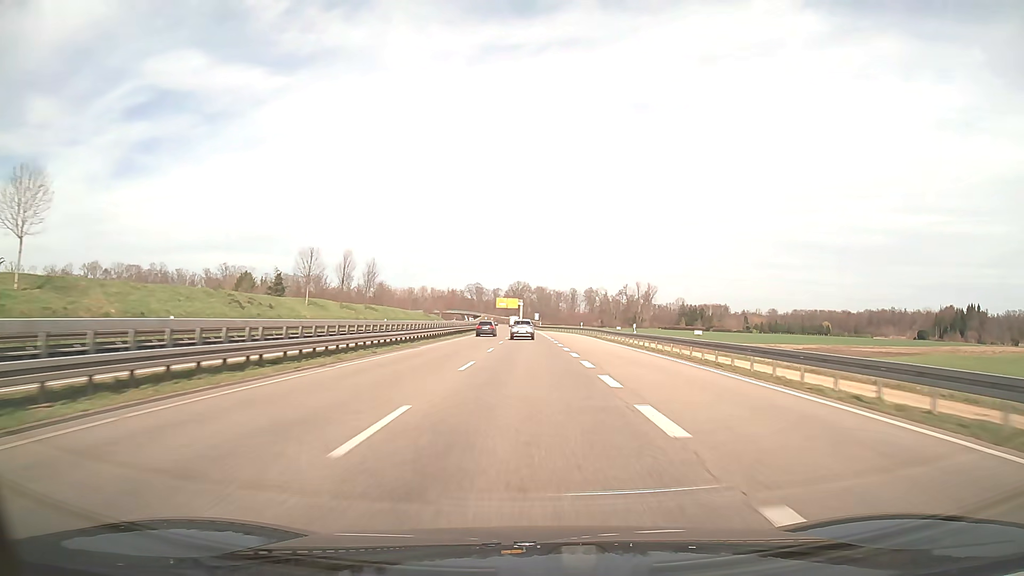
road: trunk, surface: asphalt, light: Day
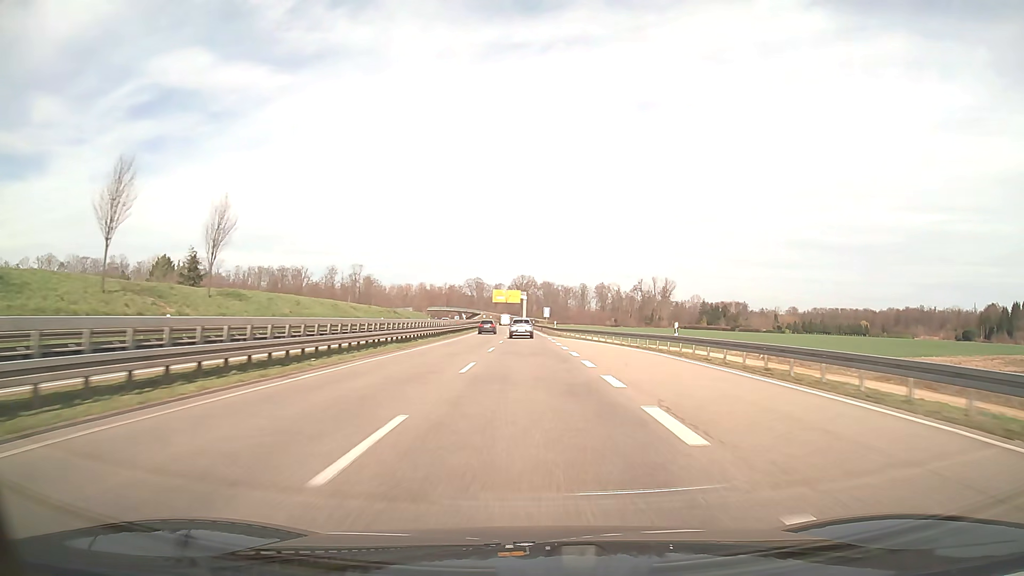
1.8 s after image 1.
(-0.1, +48.7) m; 0°
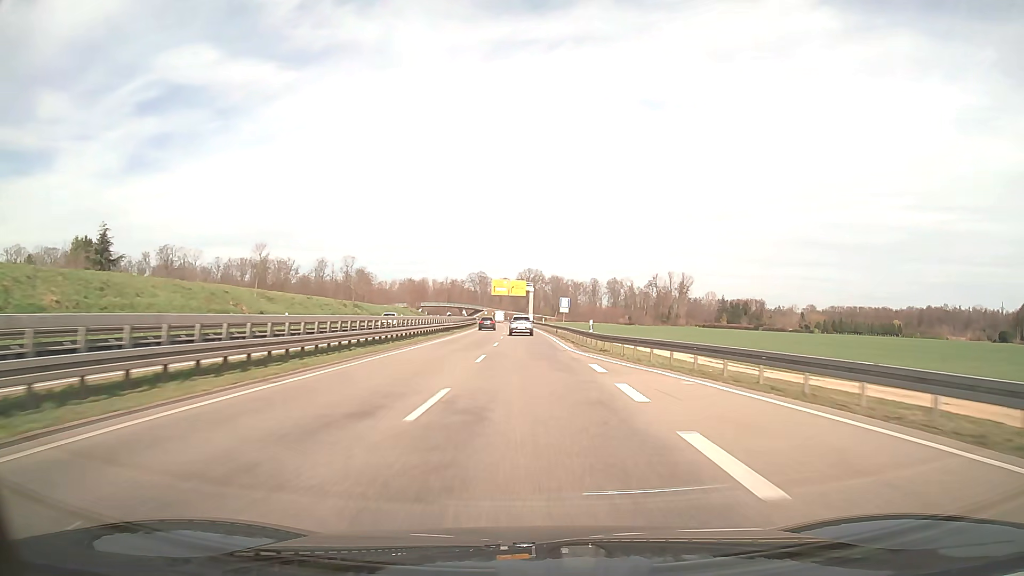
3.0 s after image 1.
(-0.1, +32.5) m; -1°
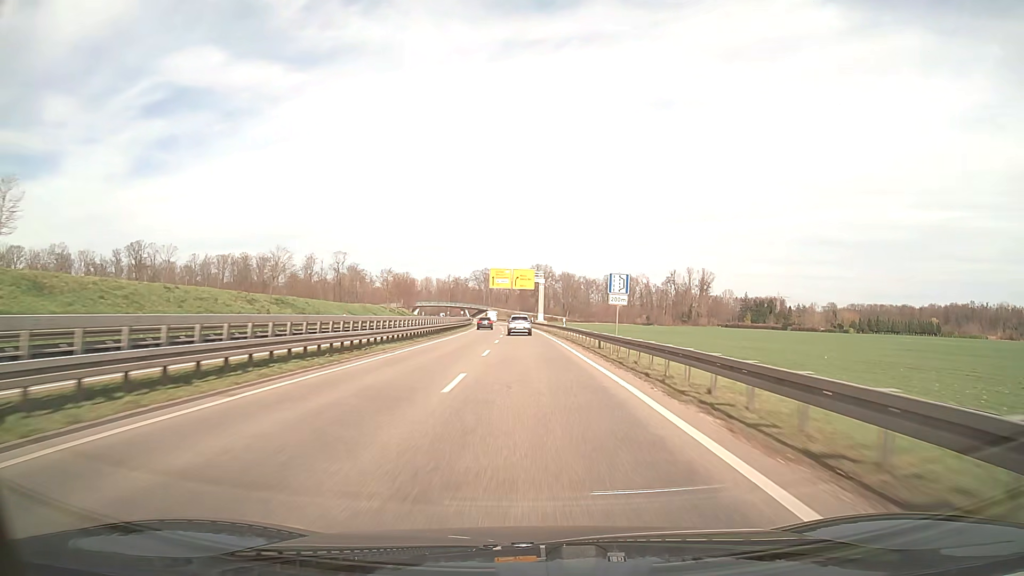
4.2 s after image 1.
(-0.2, +32.4) m; -1°
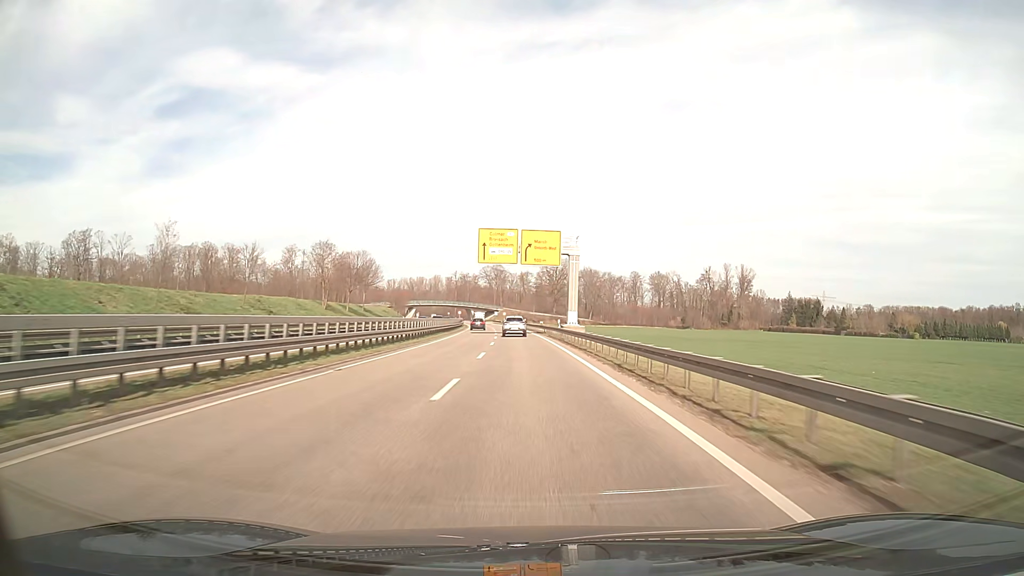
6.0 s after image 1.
(-0.7, +48.5) m; -1°
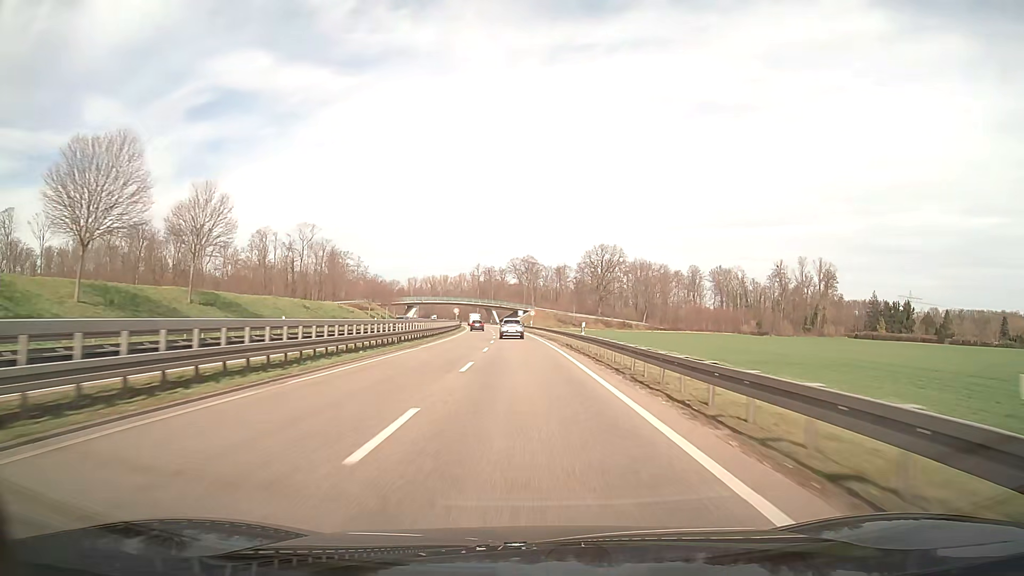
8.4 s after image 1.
(-1.6, +64.4) m; -3°
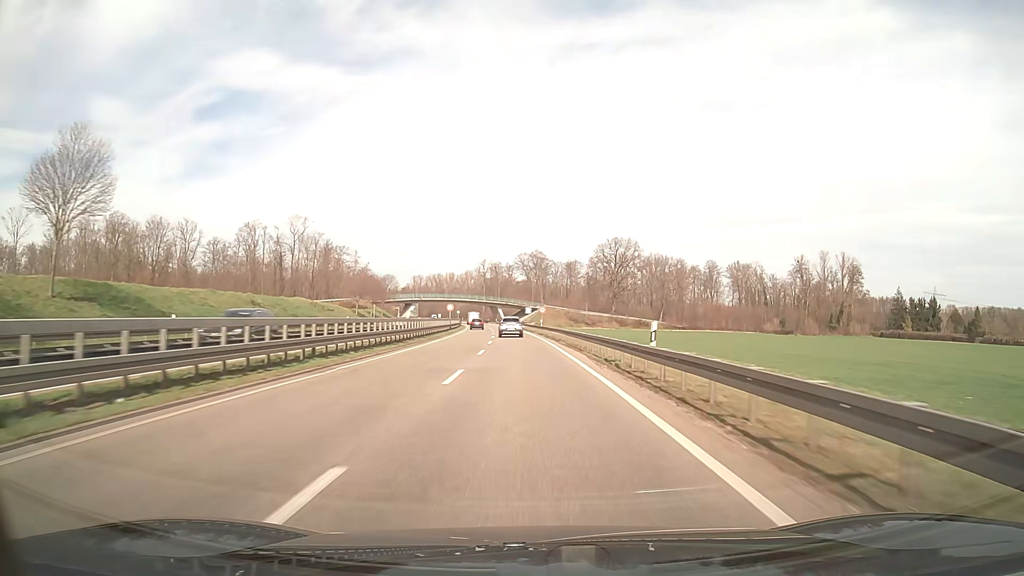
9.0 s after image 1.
(-0.1, +16.0) m; -1°
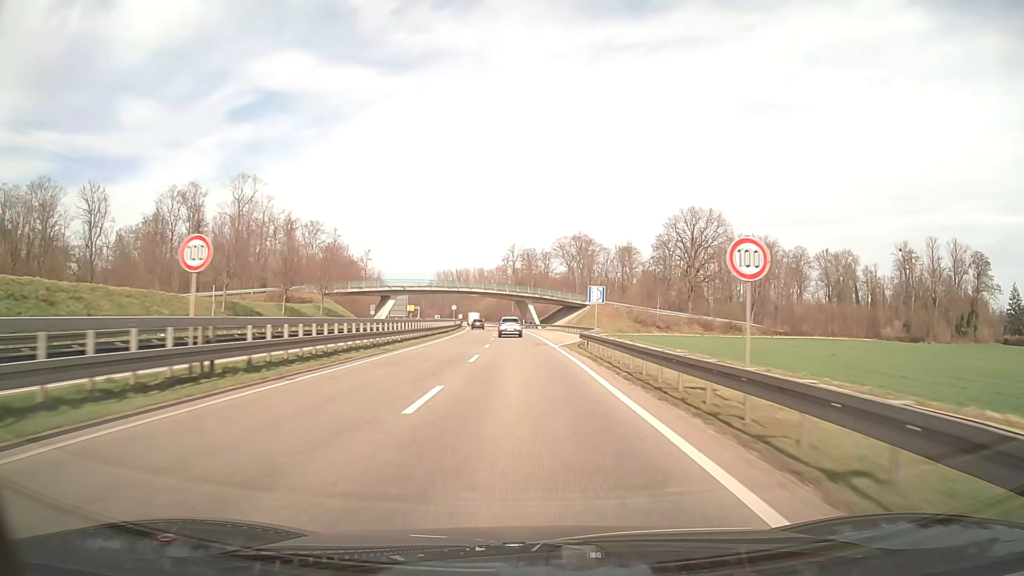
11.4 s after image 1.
(-1.7, +63.9) m; -3°
(0, +10) (0, +20) (0, +30) (-1, +40) (-1, +50) (-2, +60) (-2, +70) (-3, +80) (-3, +90) (-4, +100) m
